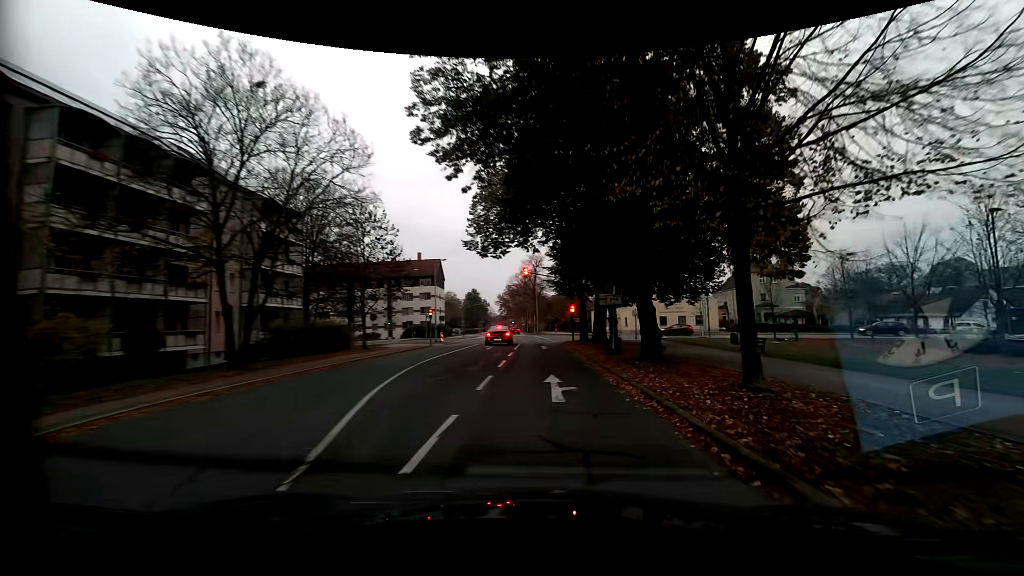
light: Day
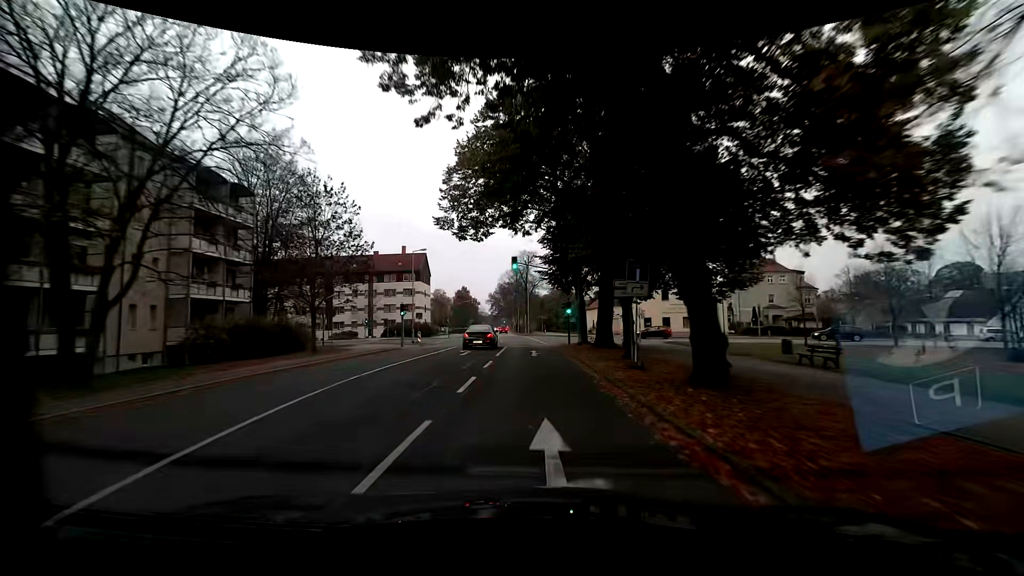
(-0.1, +6.9) m; -1°
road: residential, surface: asphalt
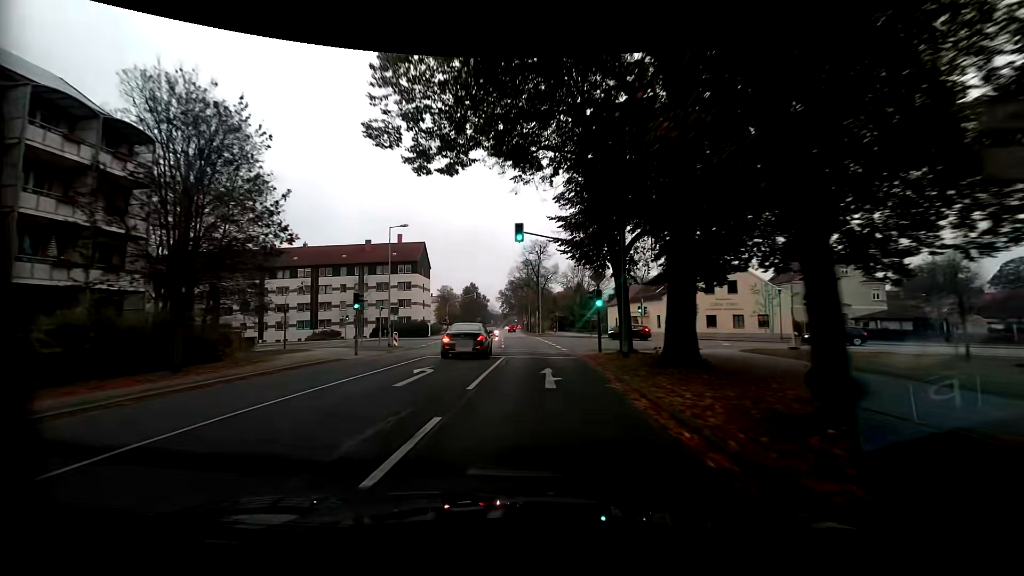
(0.0, +12.0) m; 0°
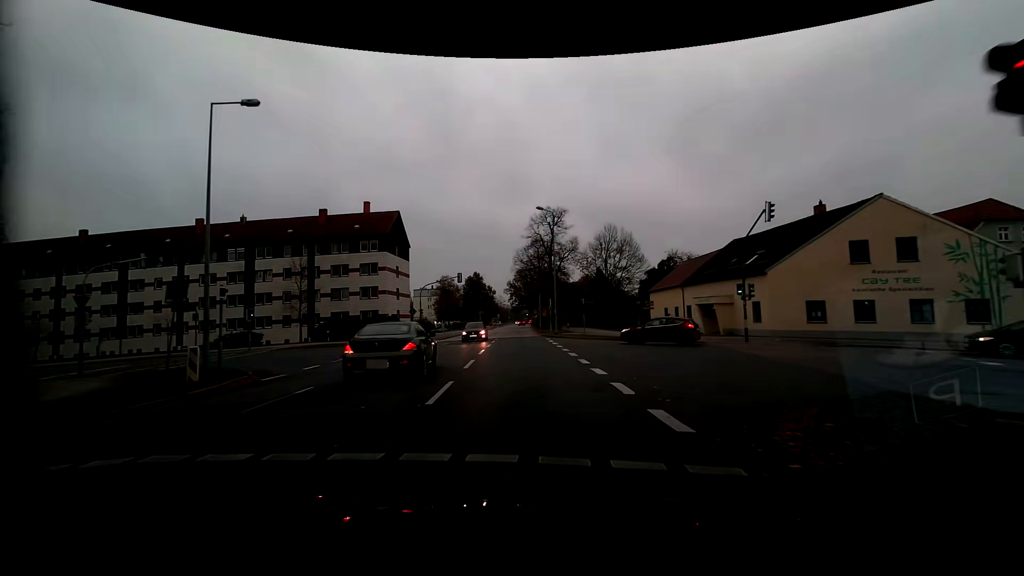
(-0.5, +22.7) m; -2°
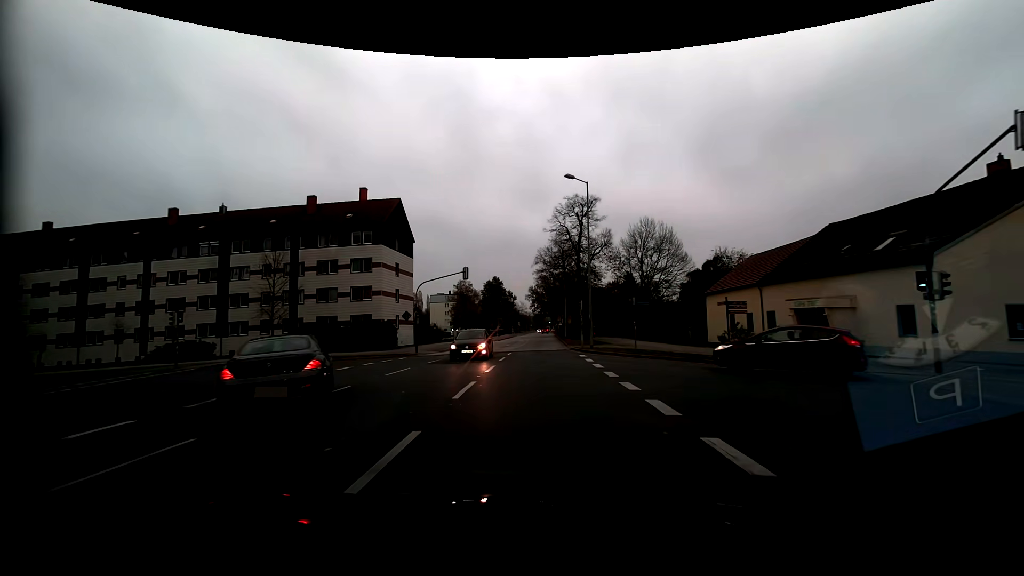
(-0.3, +10.9) m; -3°
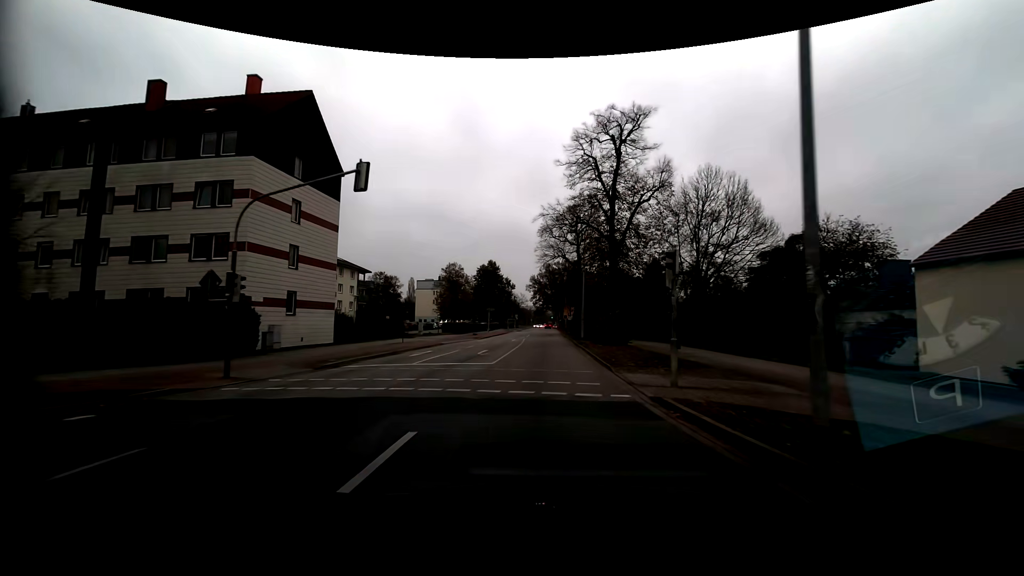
(+0.2, +24.3) m; 0°
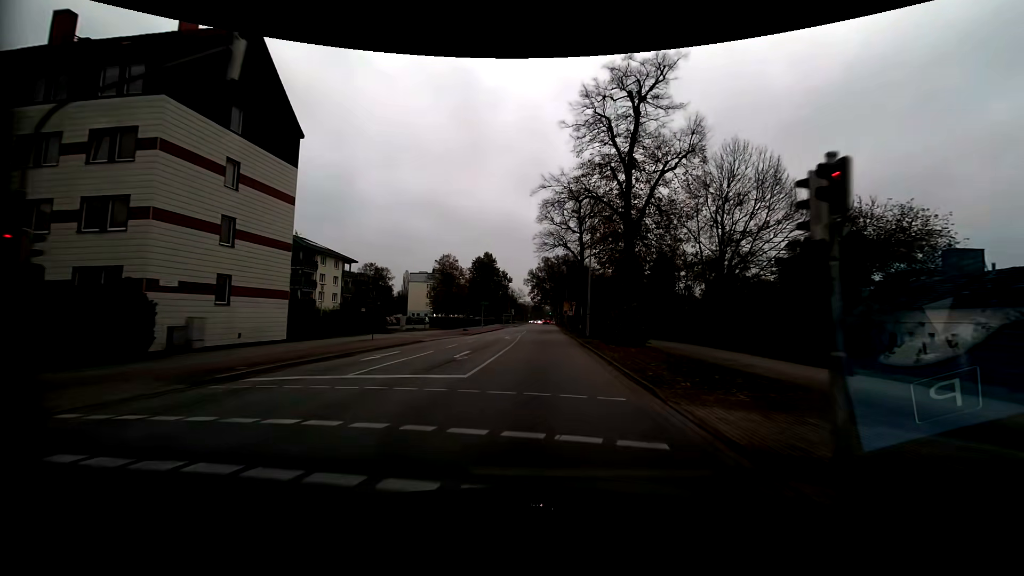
(0.0, +6.6) m; 0°
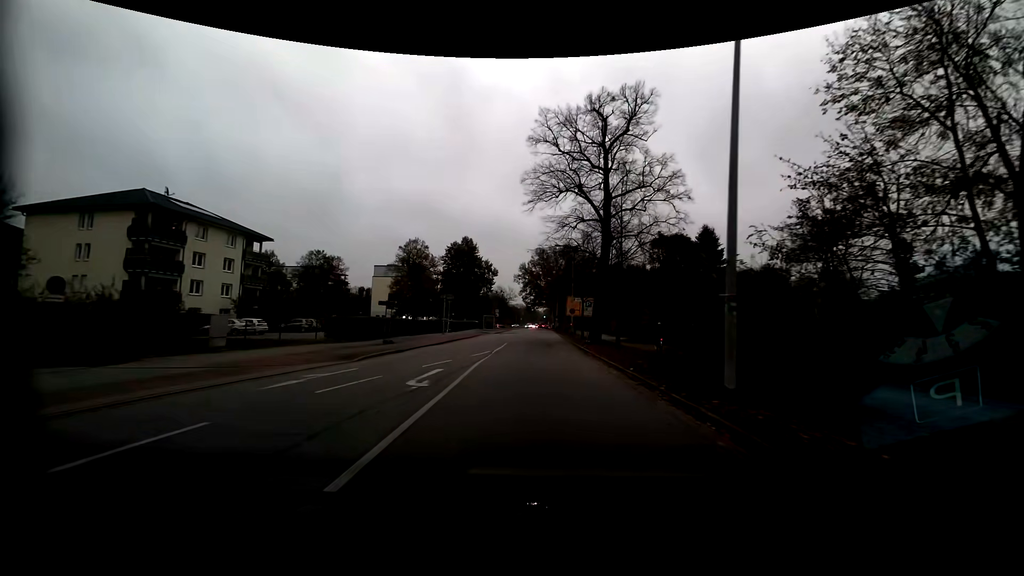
(+0.3, +28.2) m; +1°
(0, +10) (0, +20) (0, +30) (0, +40) (0, +50) (0, +60) (0, +70) (0, +80) (0, +90) (0, +100) m
